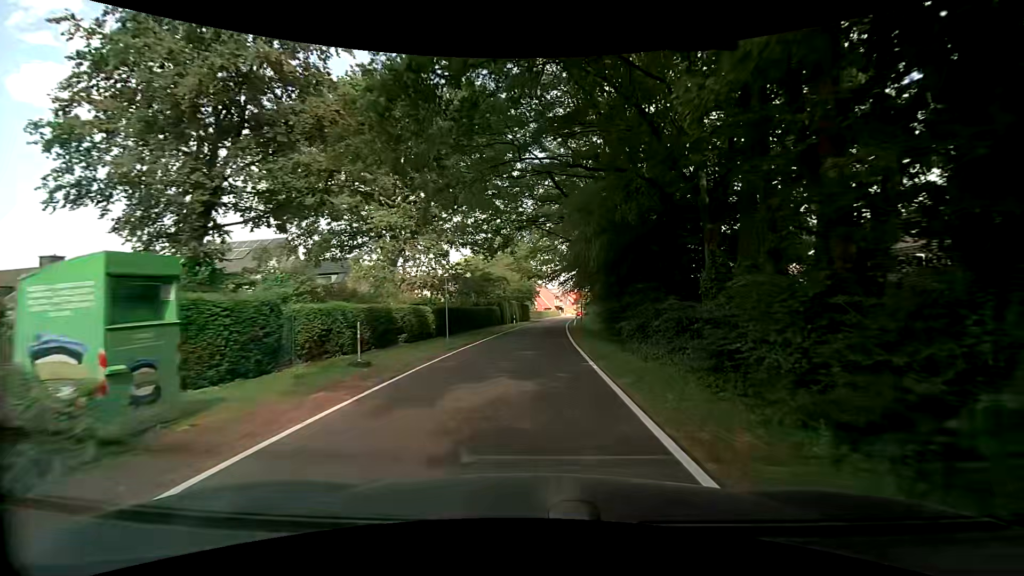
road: unclassified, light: Day
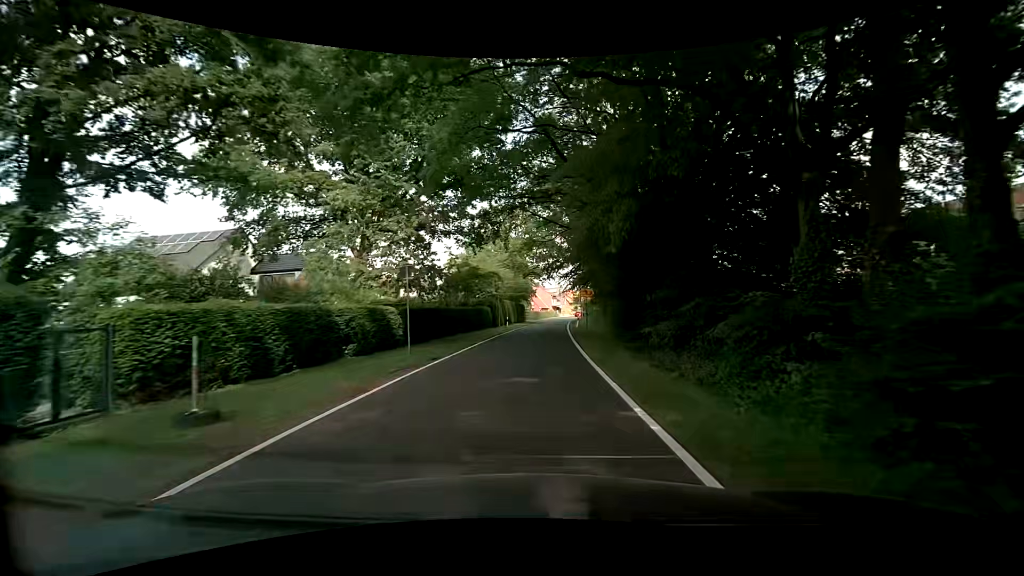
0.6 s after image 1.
(0.0, +6.4) m; 0°
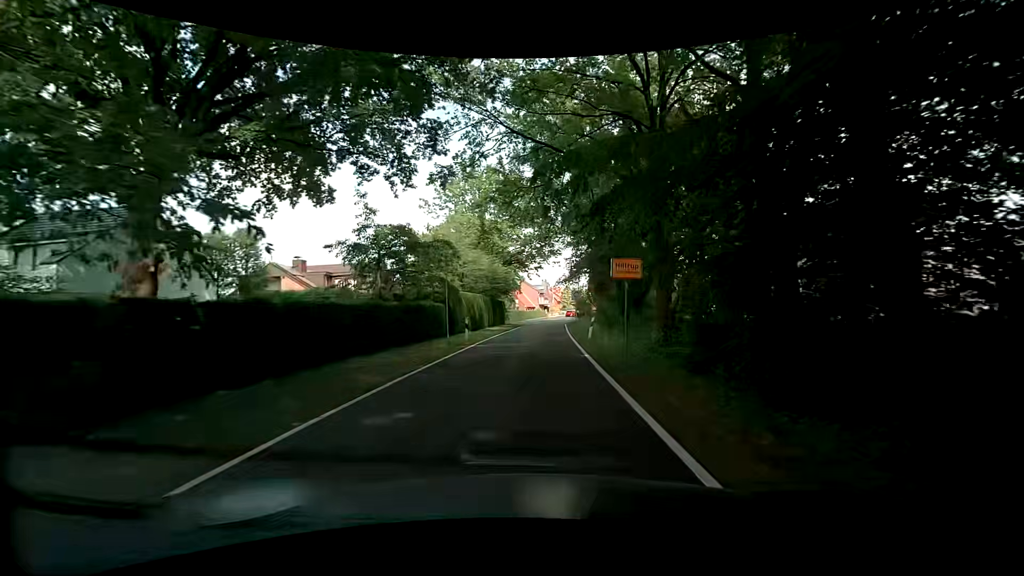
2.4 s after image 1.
(+0.2, +18.4) m; +1°
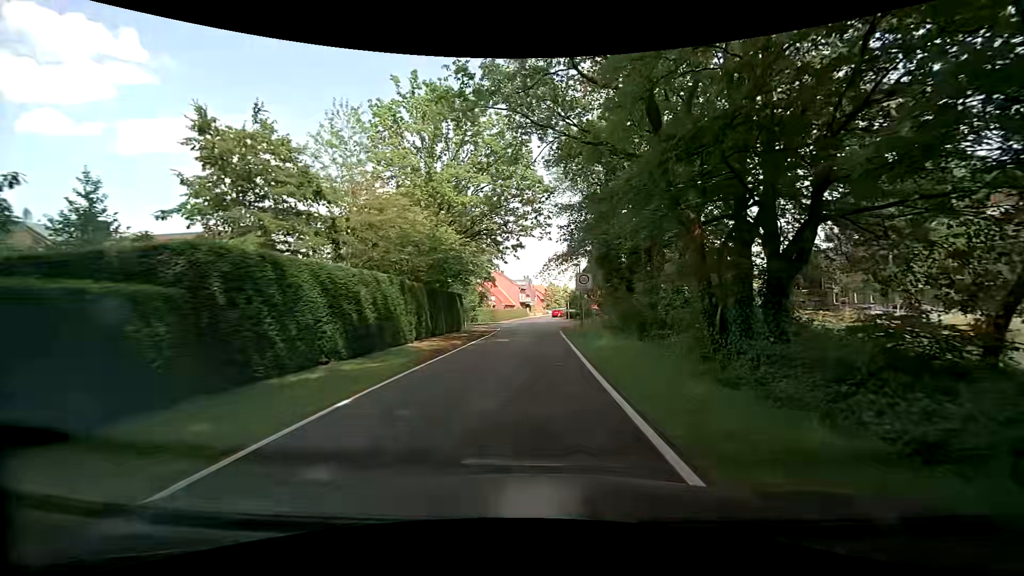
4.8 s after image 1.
(+0.4, +21.6) m; +3°
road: residential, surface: asphalt
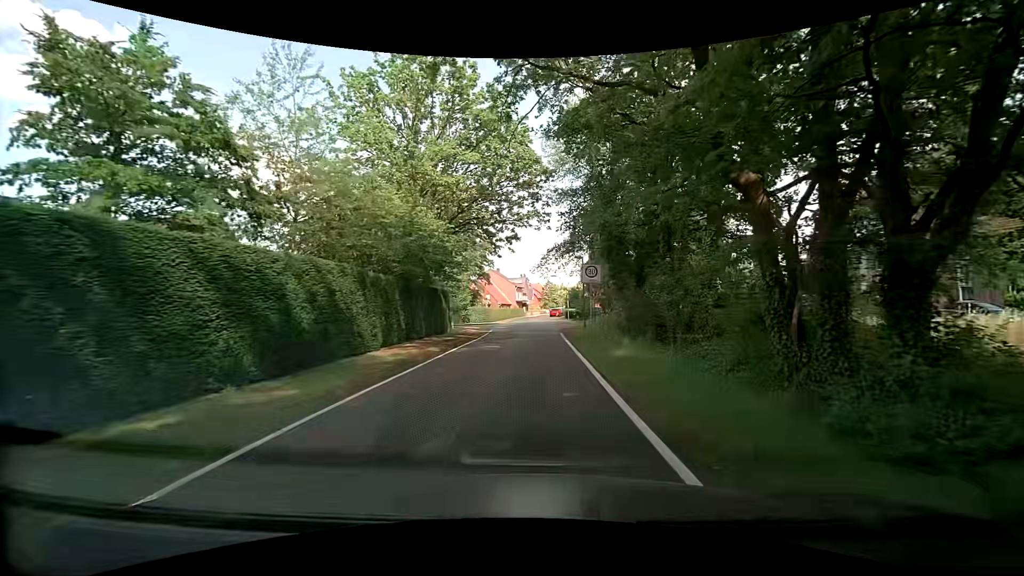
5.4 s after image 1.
(0.0, +4.6) m; -1°
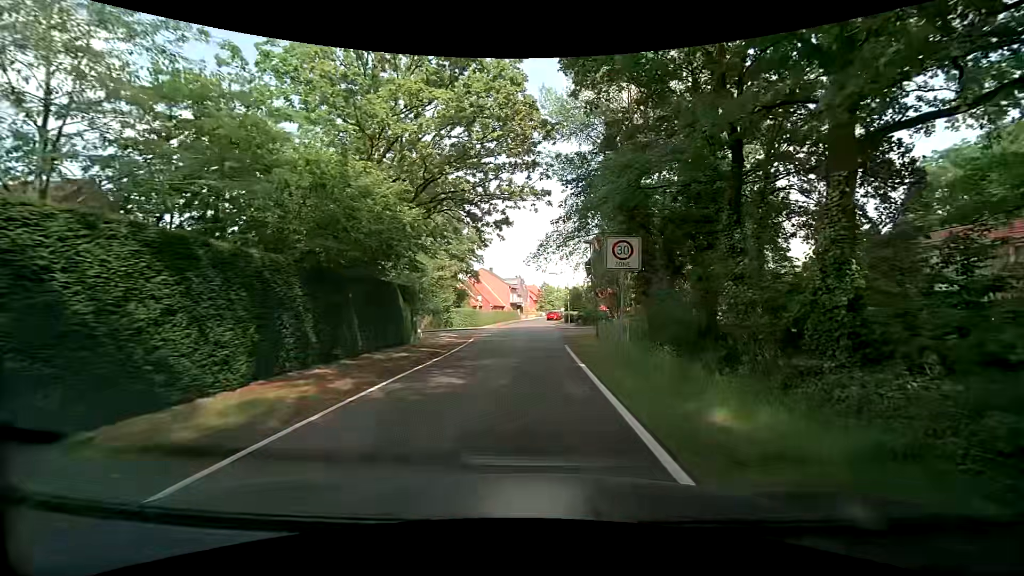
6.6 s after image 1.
(+0.2, +8.3) m; +2°
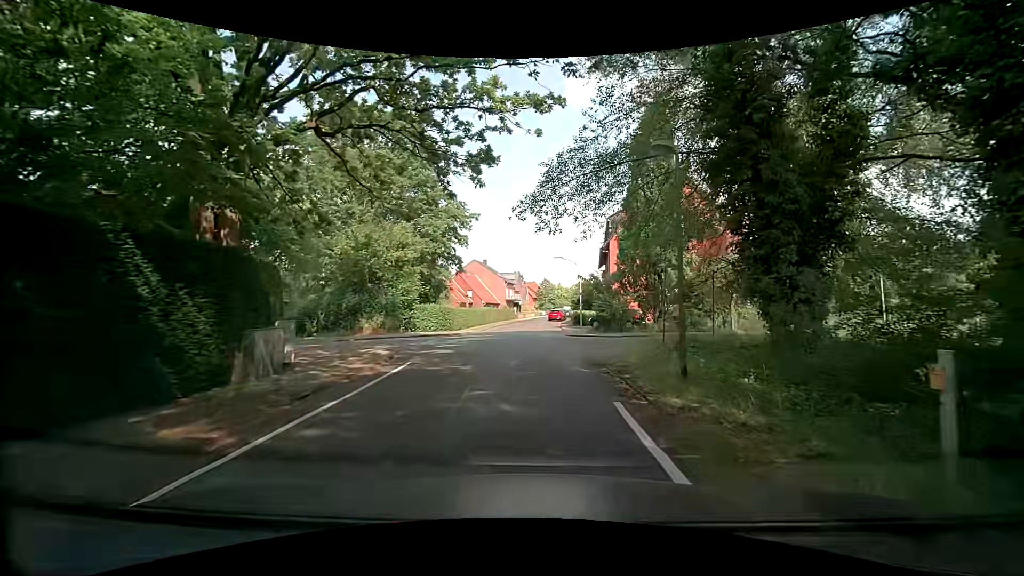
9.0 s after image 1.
(0.0, +13.6) m; -1°
